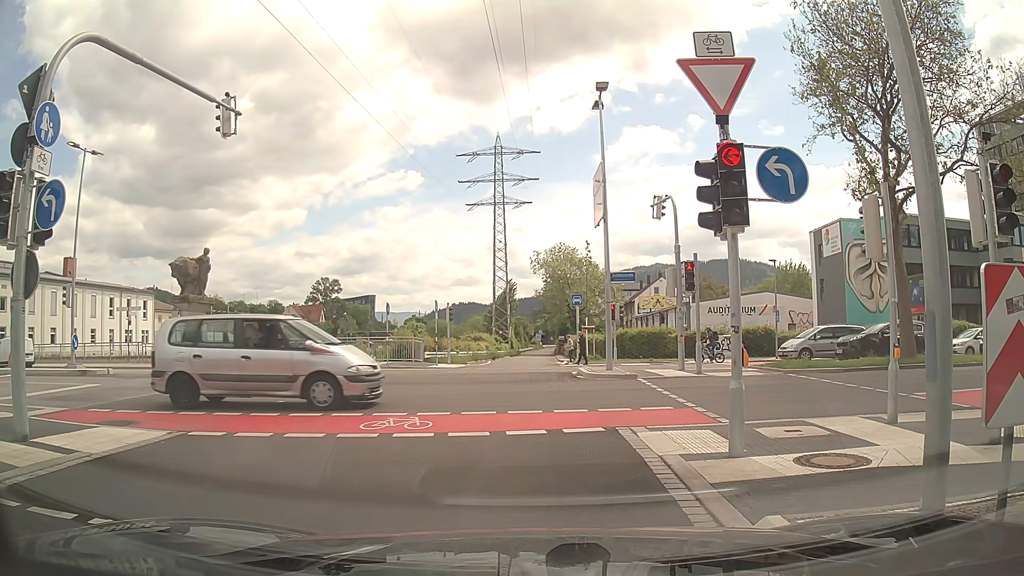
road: trunk_link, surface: asphalt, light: Day
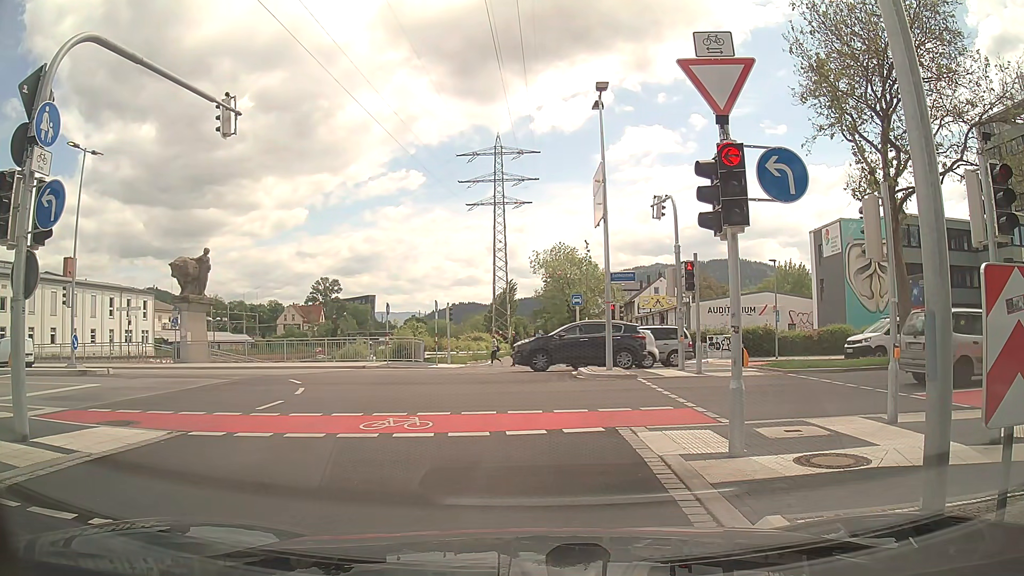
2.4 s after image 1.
(0.0, 0.0) m; 0°
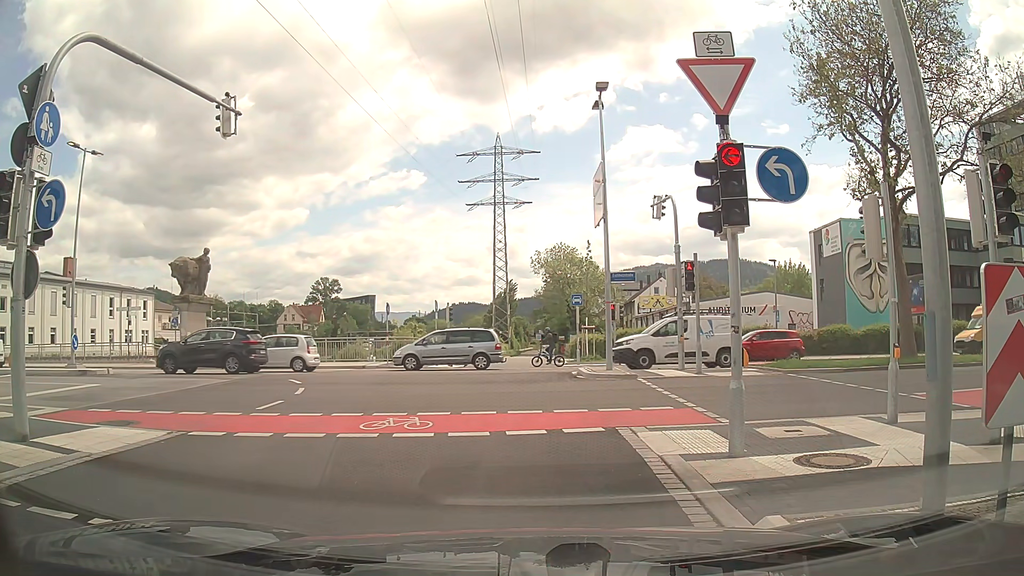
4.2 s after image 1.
(0.0, 0.0) m; 0°
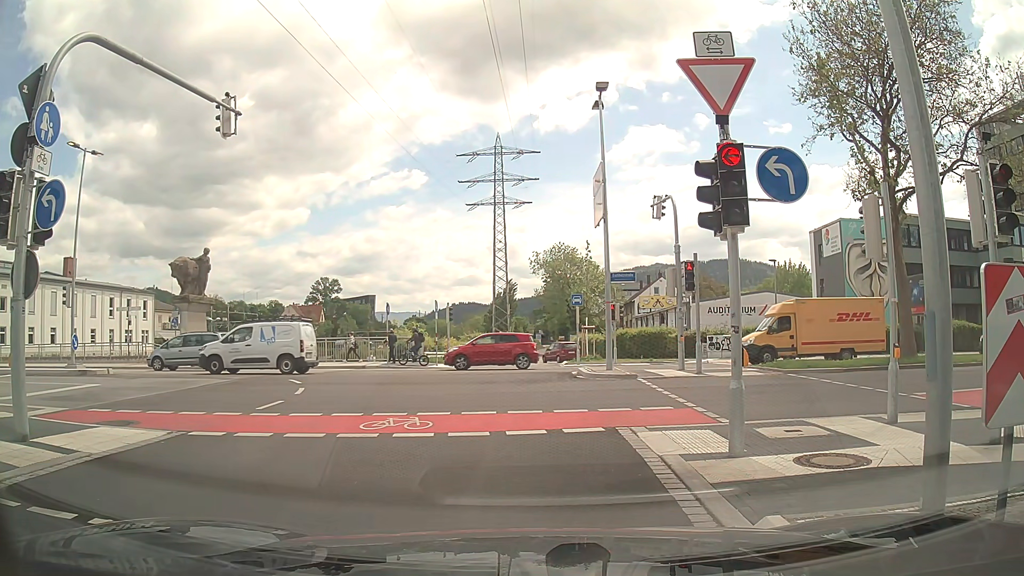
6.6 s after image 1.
(0.0, 0.0) m; 0°
